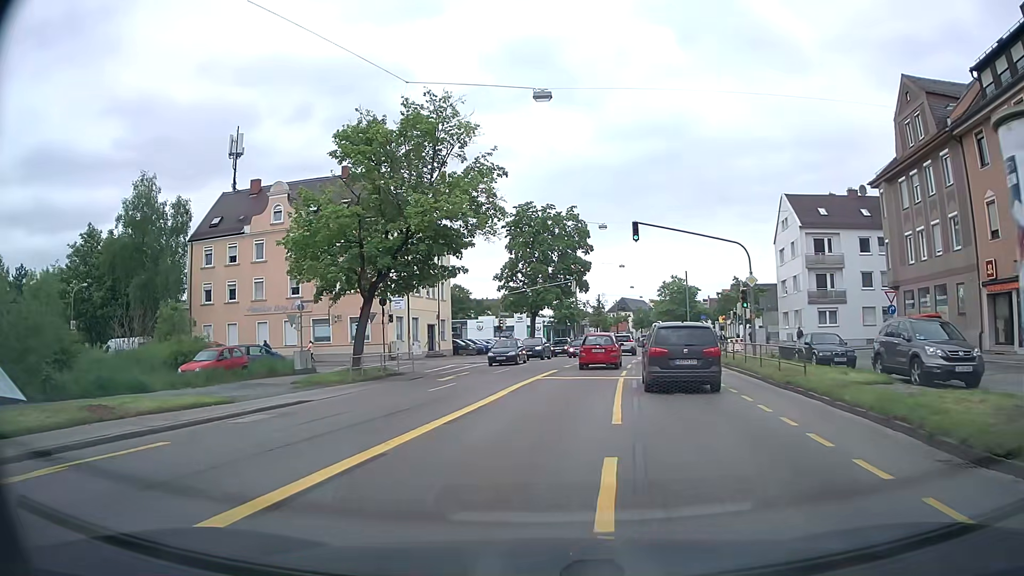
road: tertiary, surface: asphalt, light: Day
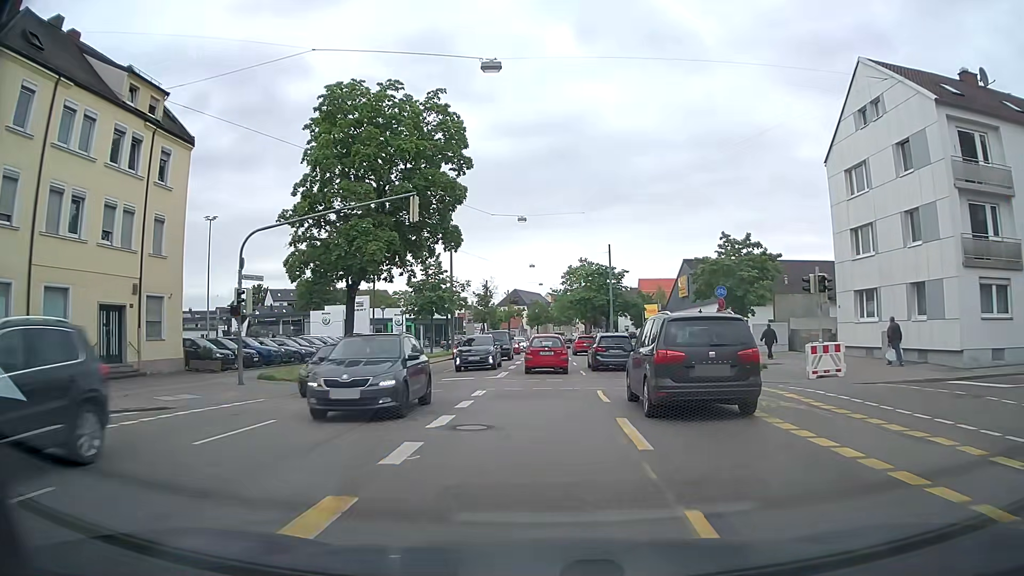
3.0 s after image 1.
(+3.0, +32.9) m; +9°
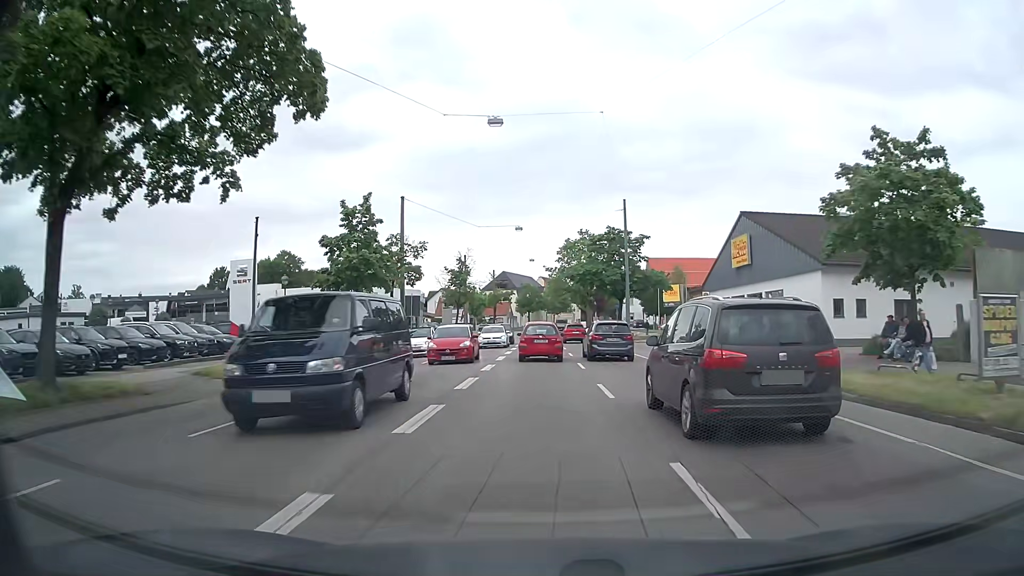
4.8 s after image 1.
(+0.3, +21.7) m; 0°
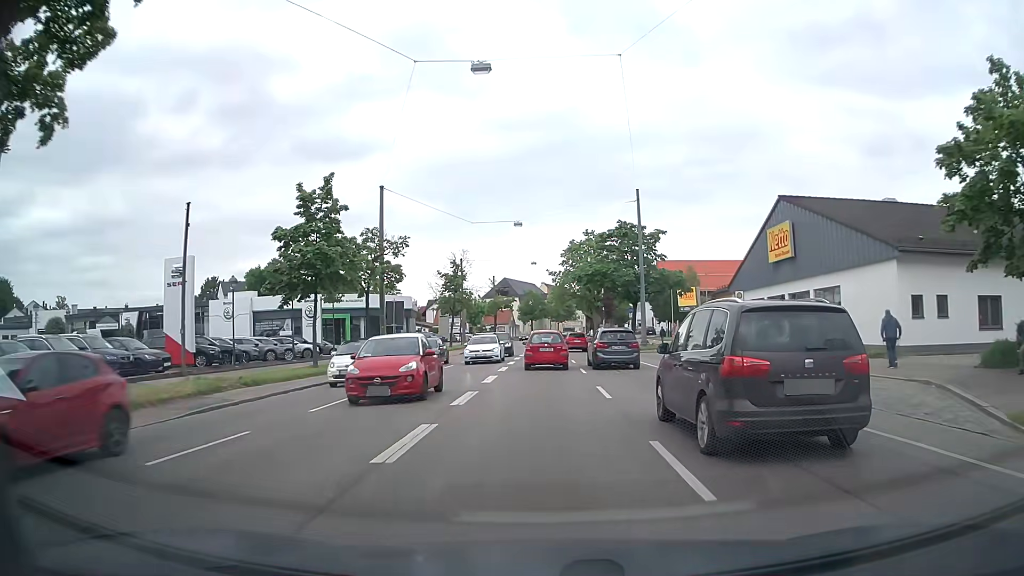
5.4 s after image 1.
(0.0, +7.3) m; -1°
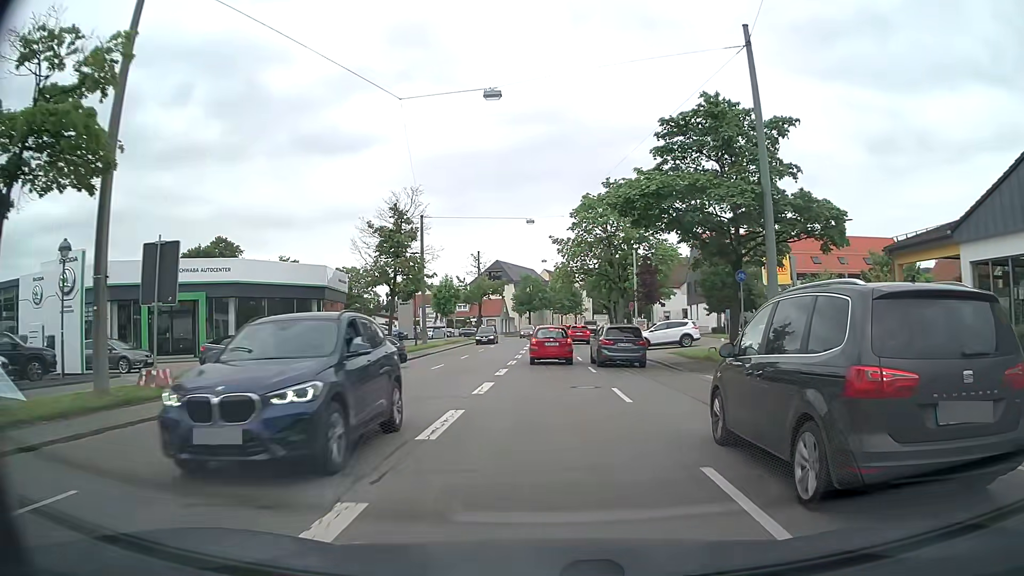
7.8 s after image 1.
(+0.2, +28.9) m; +1°
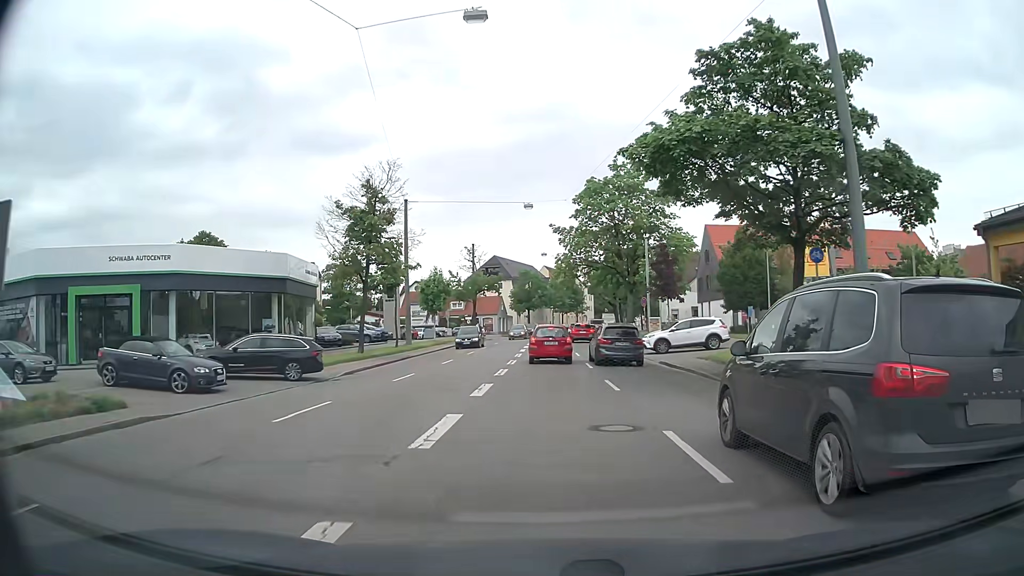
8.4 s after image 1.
(0.0, +6.6) m; 0°
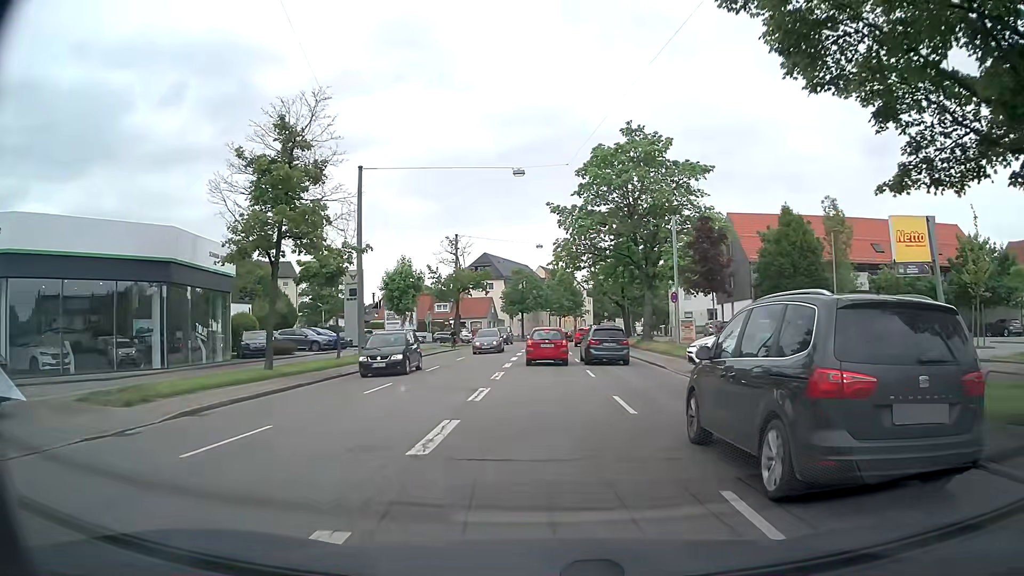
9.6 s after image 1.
(0.0, +11.9) m; 0°
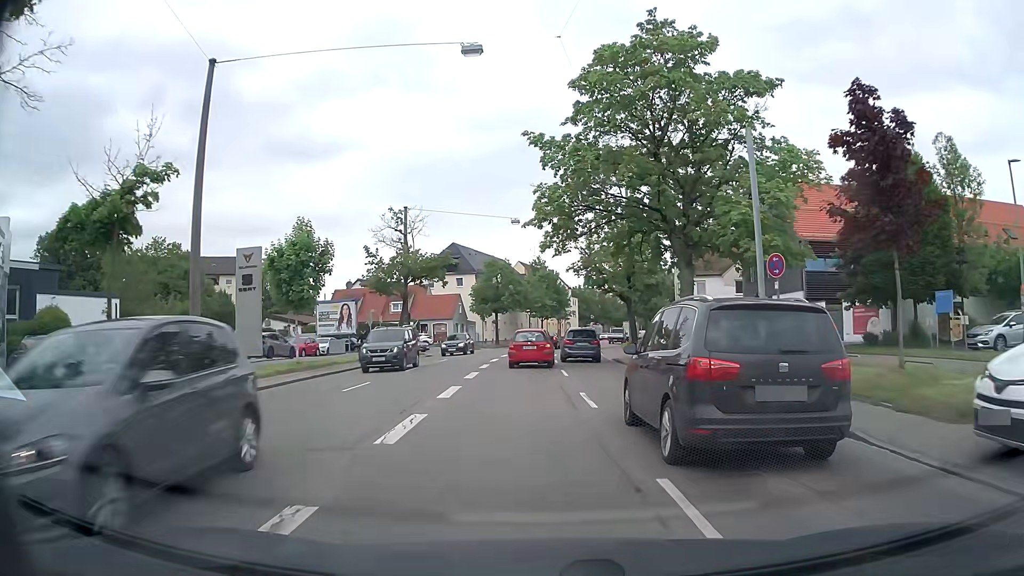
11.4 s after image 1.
(+0.1, +17.4) m; +1°
(0, +10) (0, +20) (+1, +30) (+1, +40) (+2, +50) (+3, +60) (+4, +70) (+5, +80) (+6, +90) (+8, +100) m
